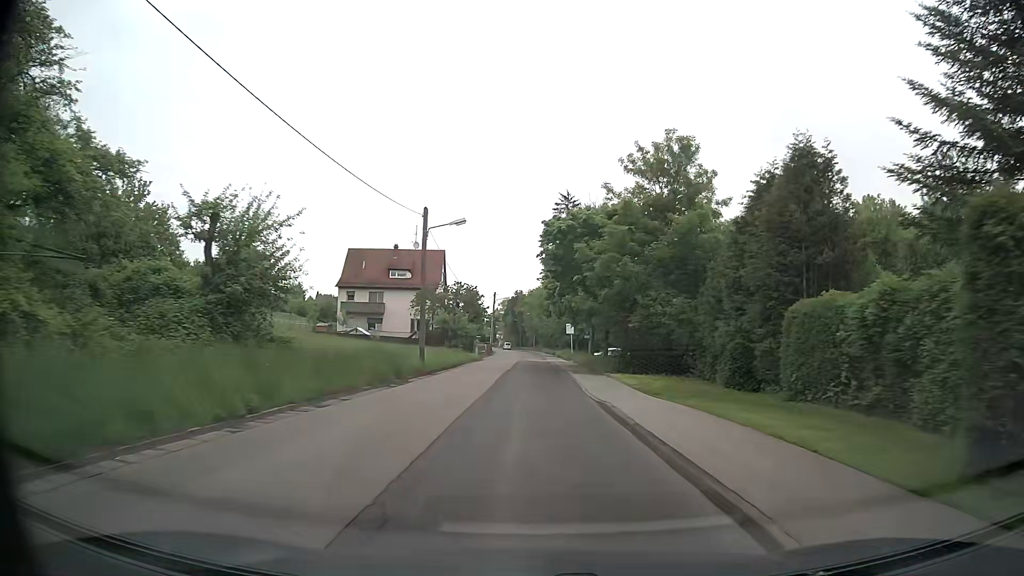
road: secondary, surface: asphalt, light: Day
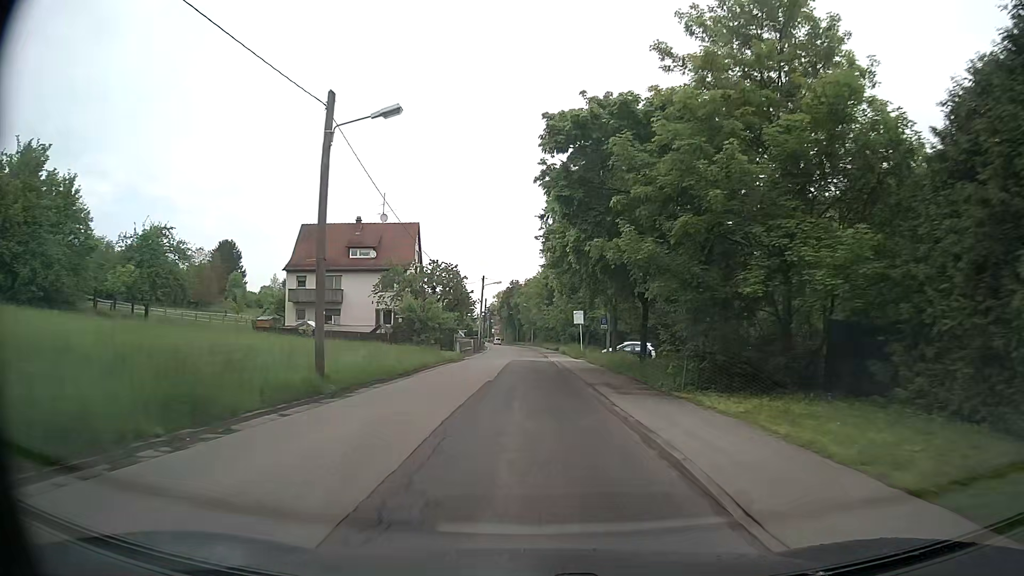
(+0.1, +15.8) m; 0°
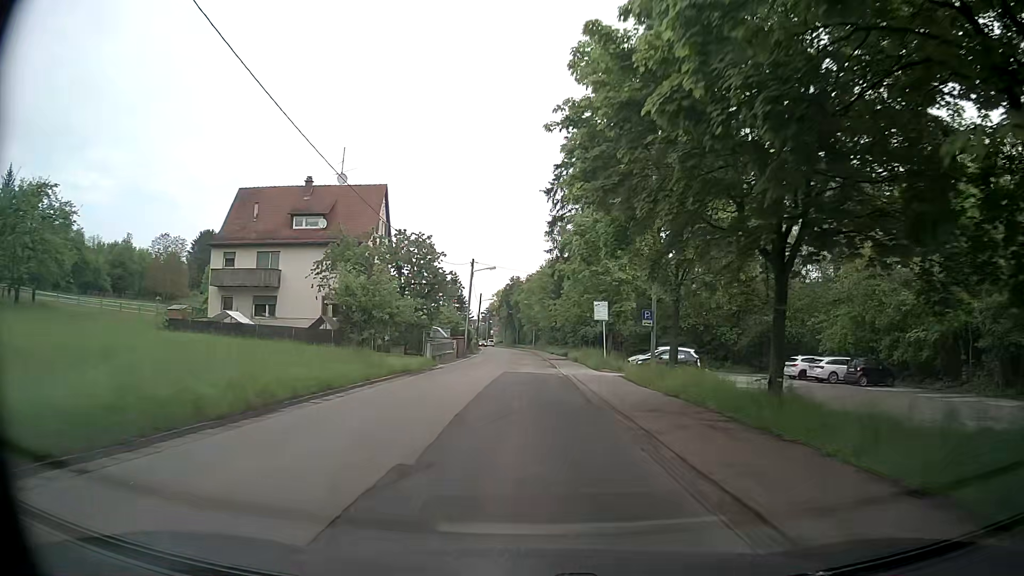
(-0.1, +15.8) m; 0°
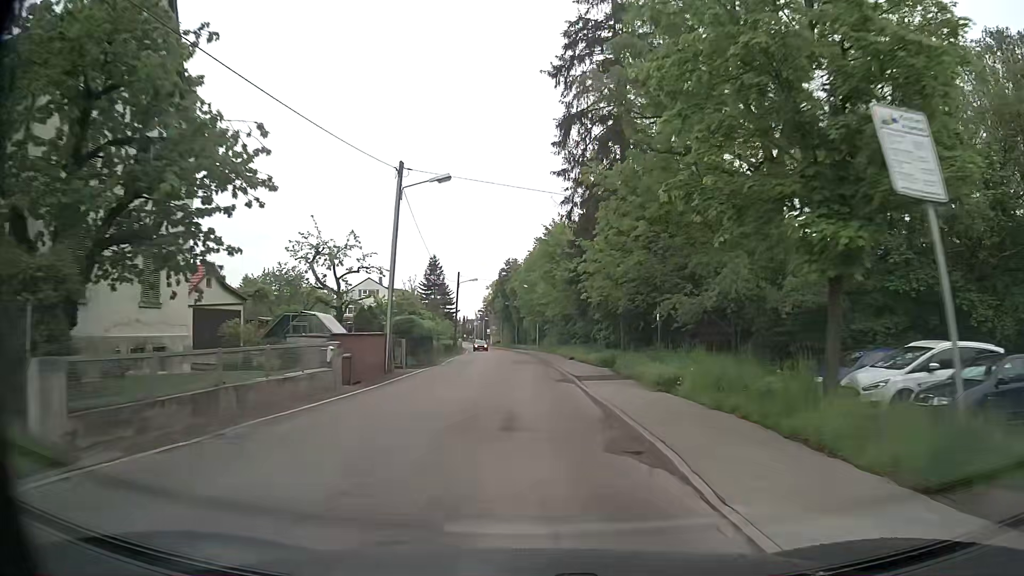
(0.0, +31.1) m; -1°
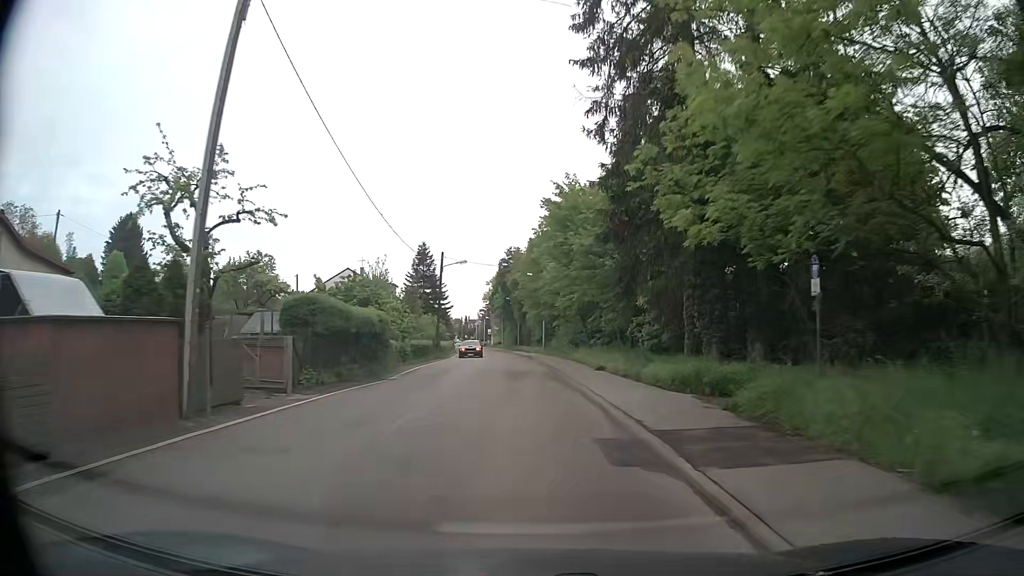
(+0.1, +15.5) m; 0°
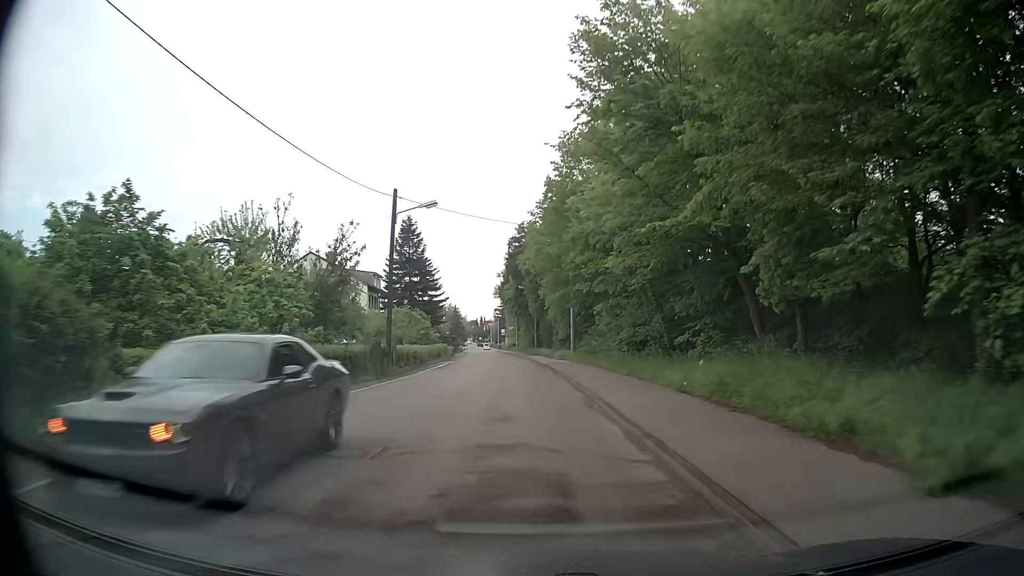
(0.0, +23.0) m; 0°
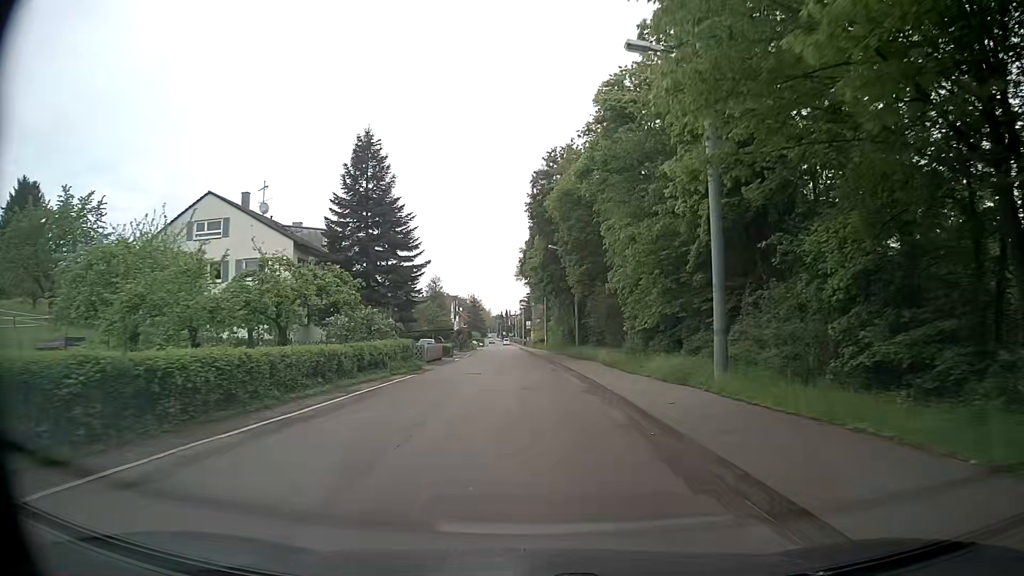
(-1.1, +30.1) m; -3°
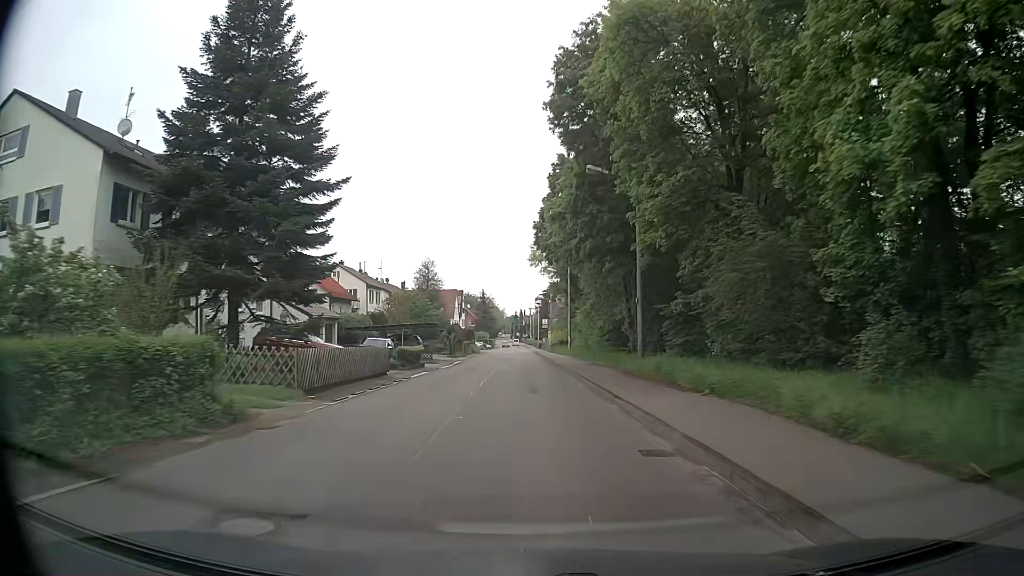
(-0.4, +22.7) m; -2°
(0, +10) (0, +20) (0, +30) (0, +40) (-1, +50) (-1, +60) (-1, +70) (-1, +80) (-2, +90) (-2, +100) m
